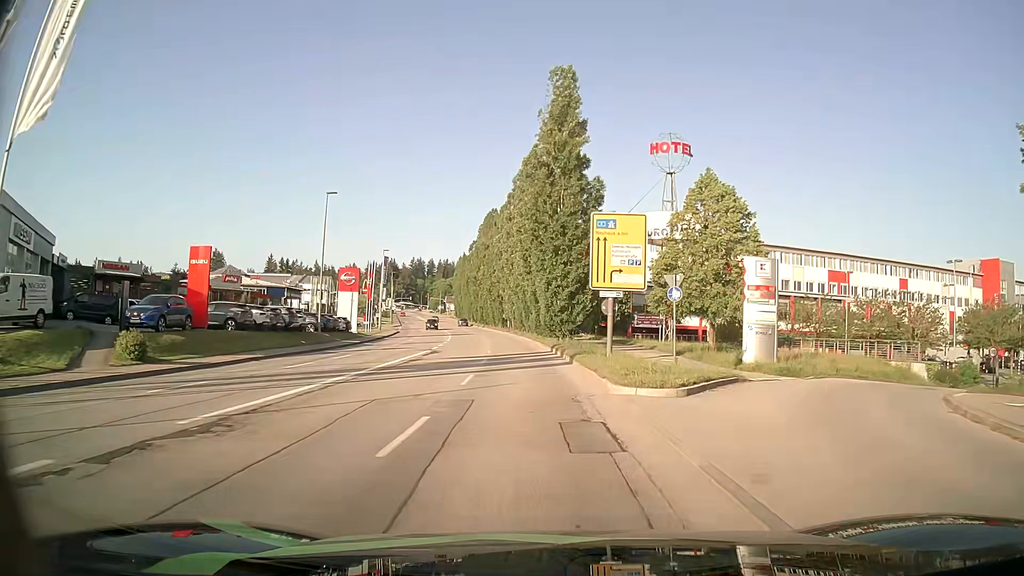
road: tertiary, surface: asphalt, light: Day
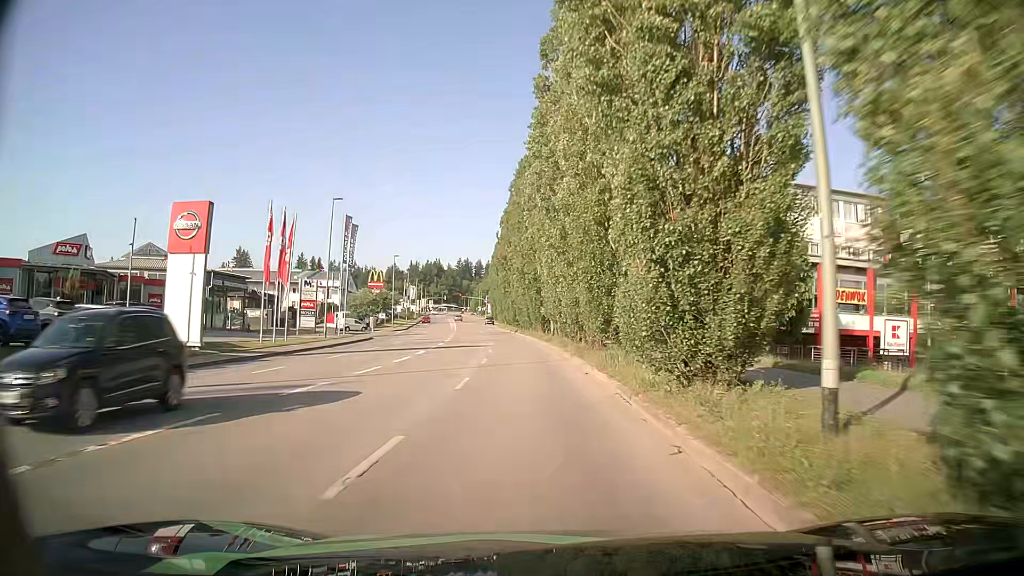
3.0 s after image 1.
(-1.2, +38.1) m; -5°
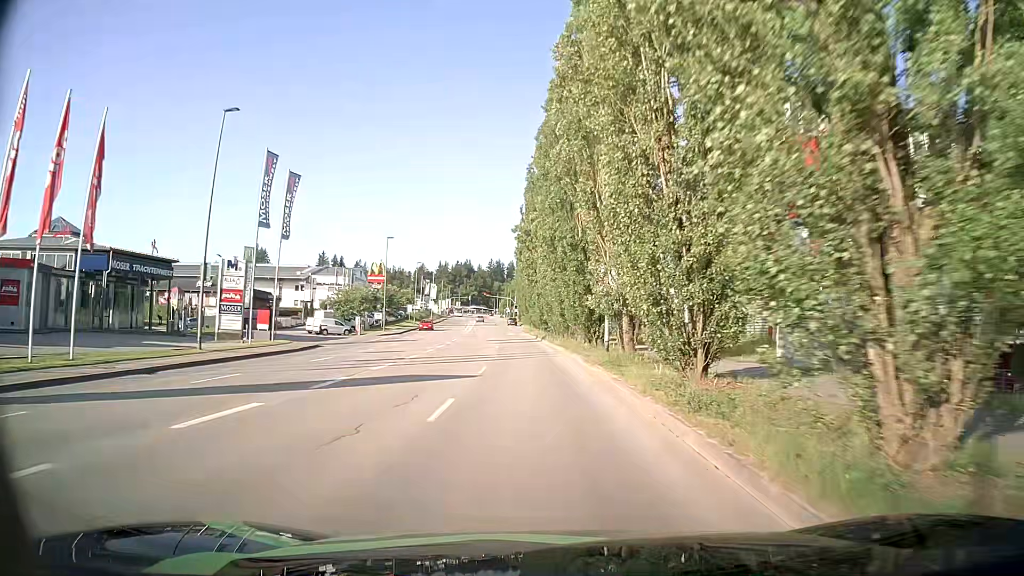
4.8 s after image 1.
(-0.2, +22.9) m; -2°
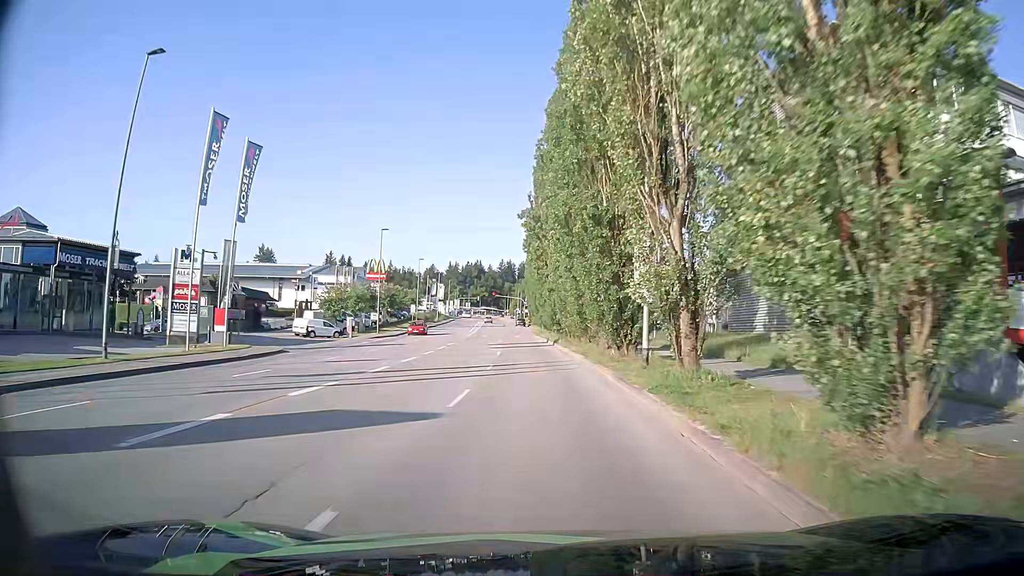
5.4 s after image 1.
(-0.1, +7.6) m; -1°
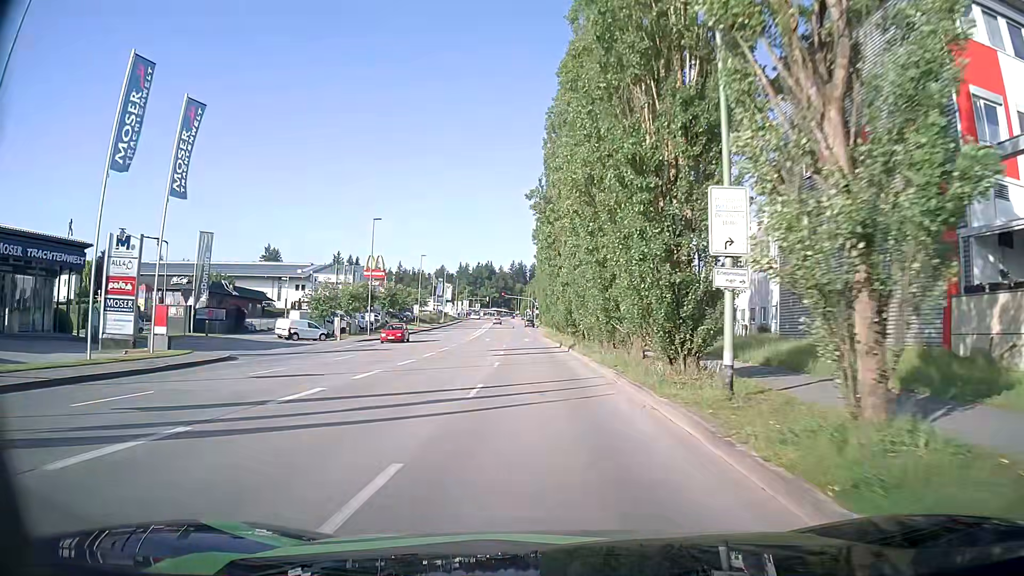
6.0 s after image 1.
(0.0, +7.6) m; 0°
